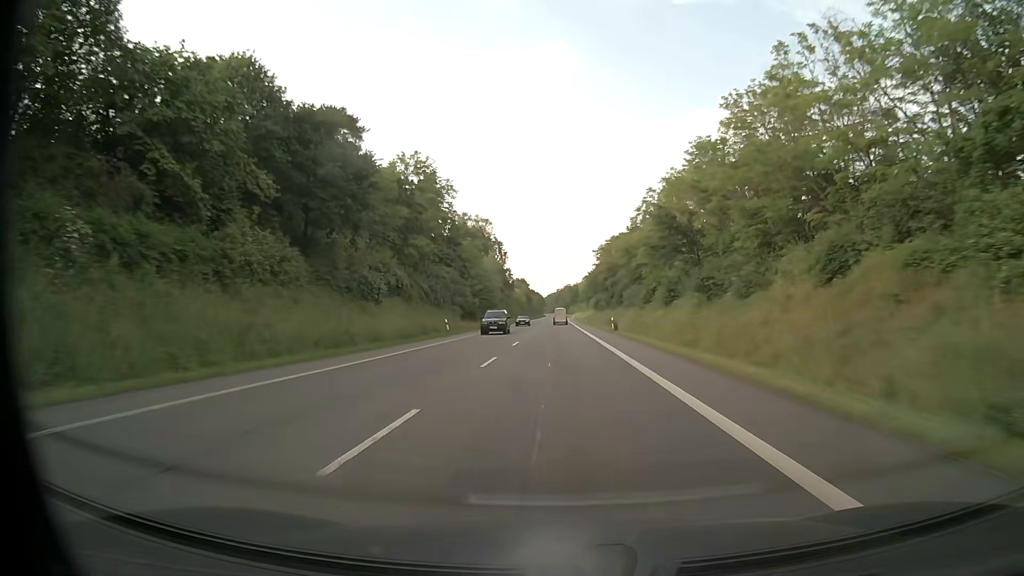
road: primary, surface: asphalt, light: Day
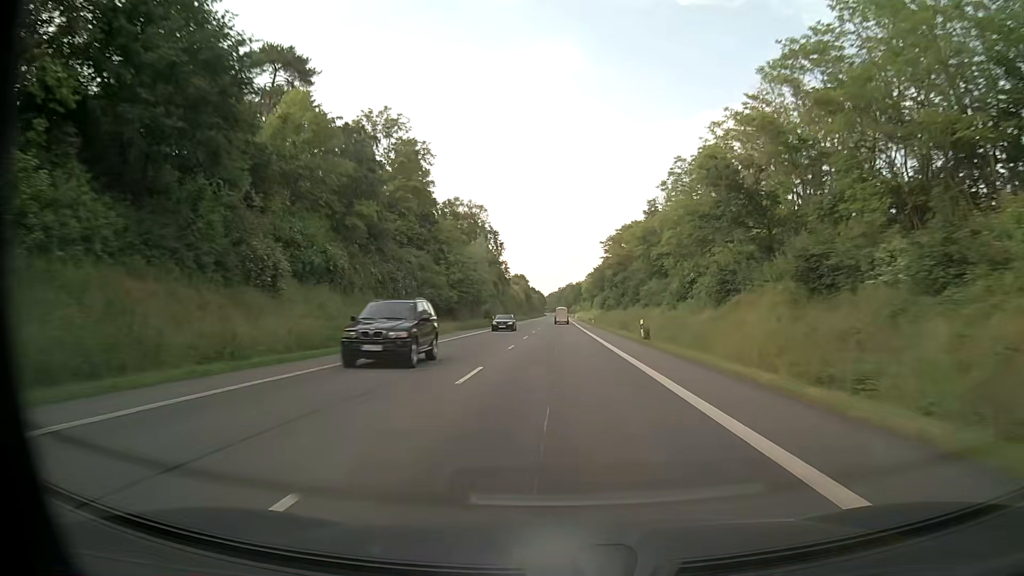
(+0.1, +16.7) m; 0°
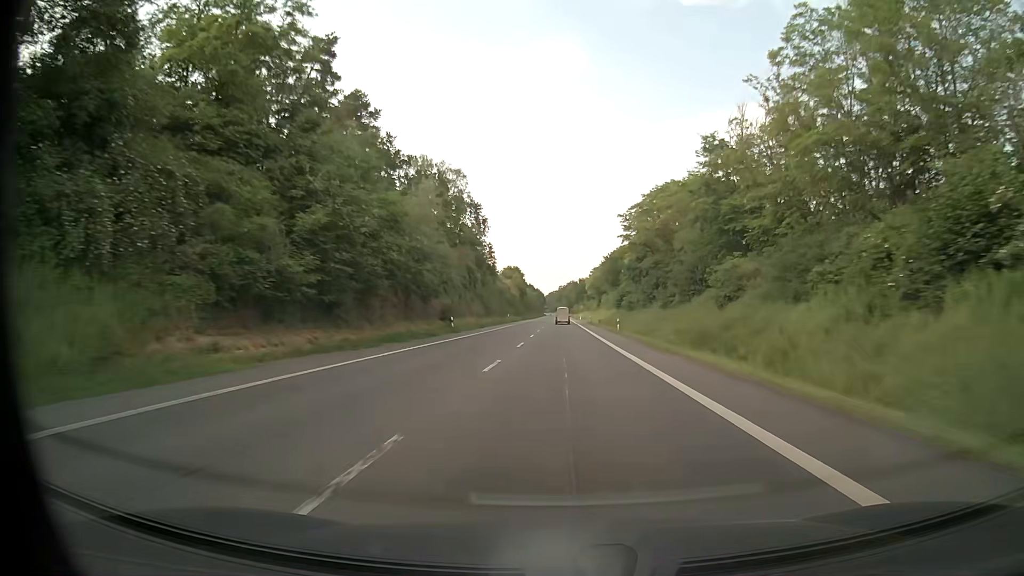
(0.0, +33.3) m; 0°
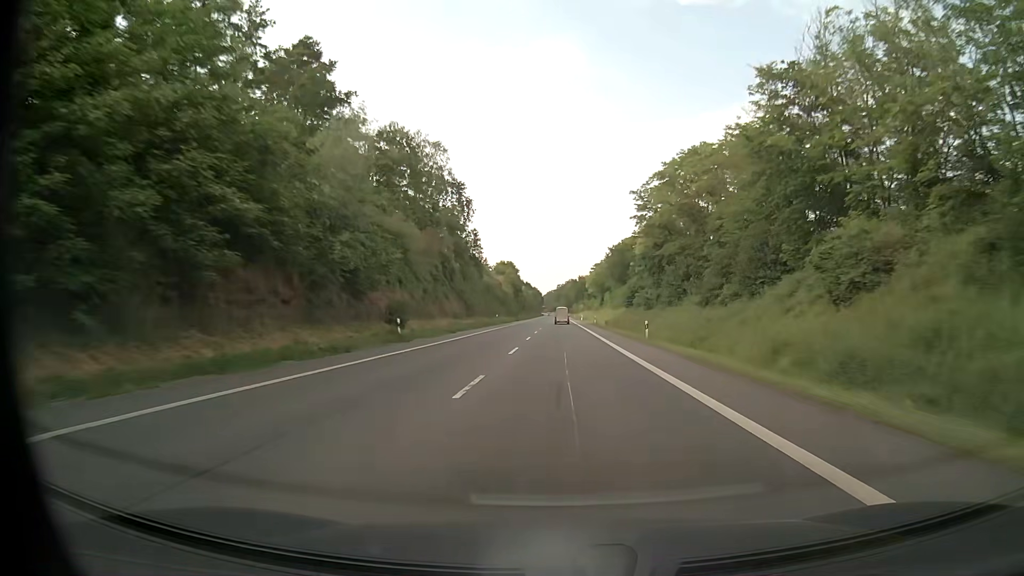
(0.0, +16.7) m; 0°
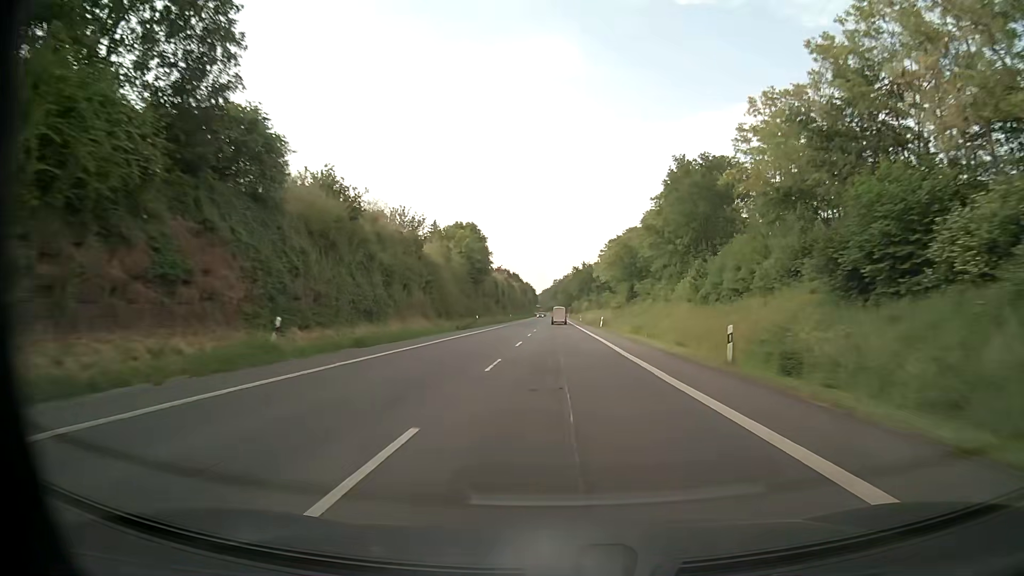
(+0.4, +66.6) m; +1°
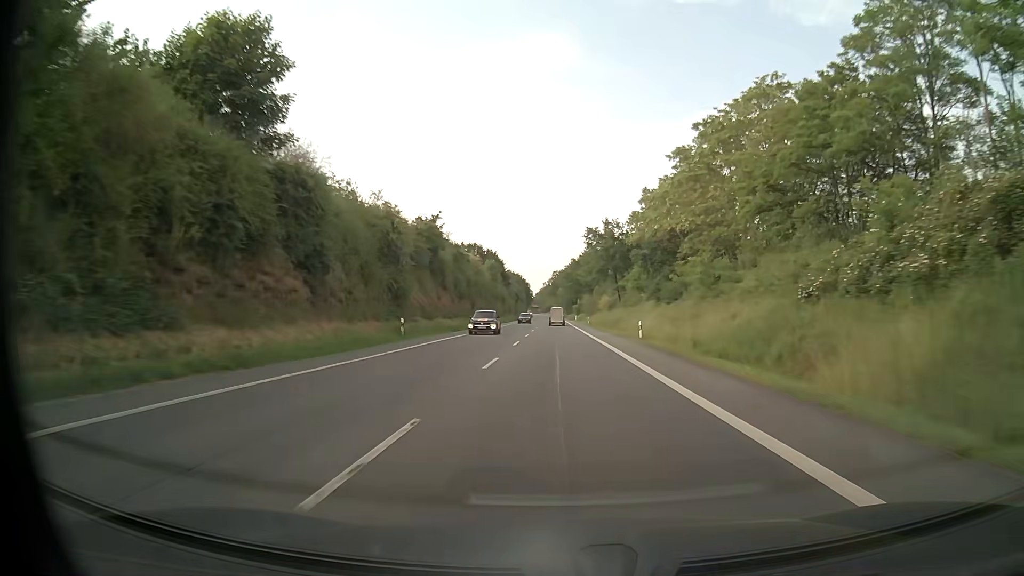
(-0.1, +83.1) m; 0°
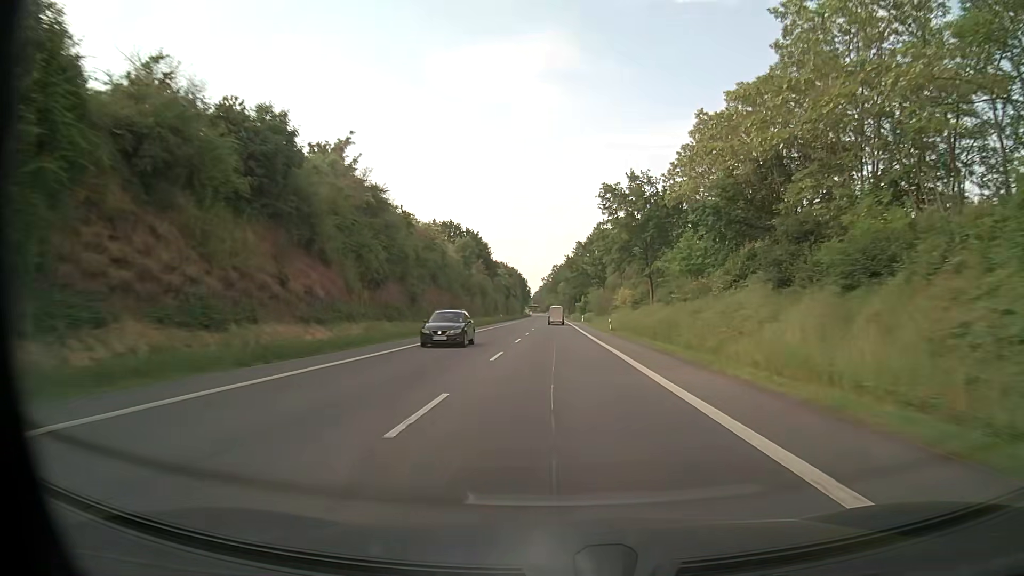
(-0.1, +33.2) m; 0°
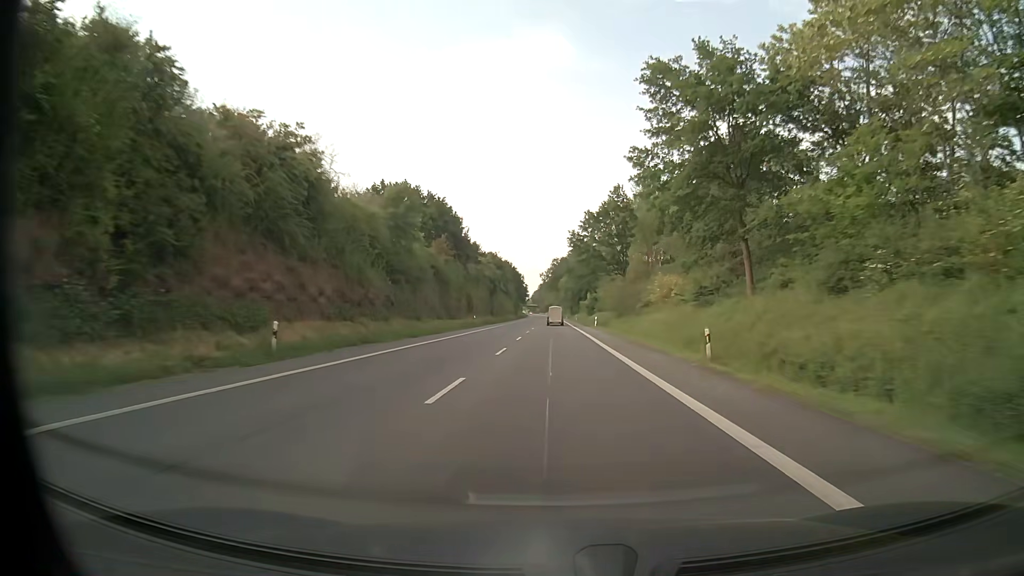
(0.0, +33.2) m; 0°
(0, +10) (0, +20) (0, +30) (0, +40) (0, +50) (0, +60) (0, +70) (-1, +80) (-1, +90) (-1, +100) m
